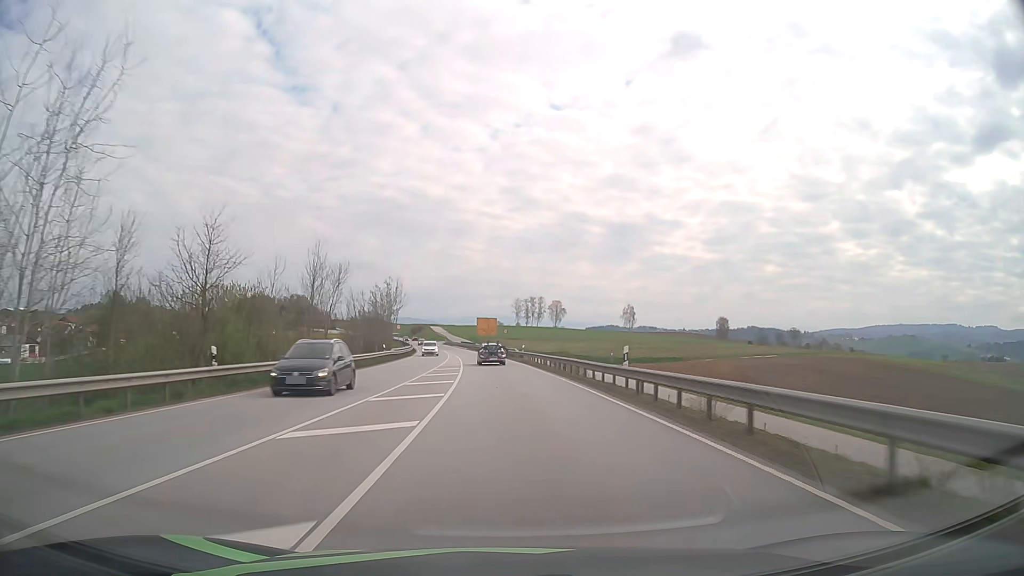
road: primary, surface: asphalt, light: Day
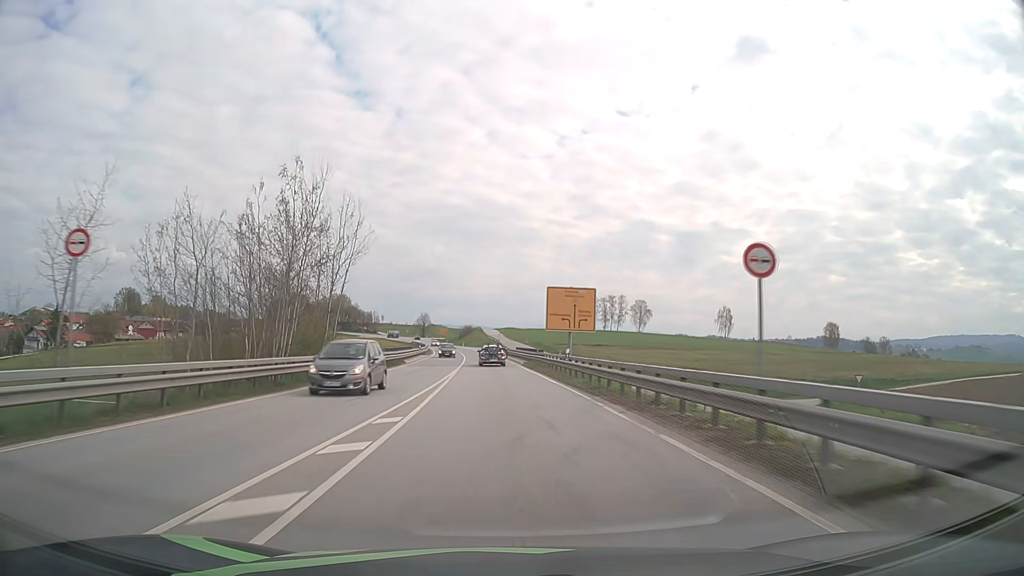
(-3.1, +68.5) m; -6°
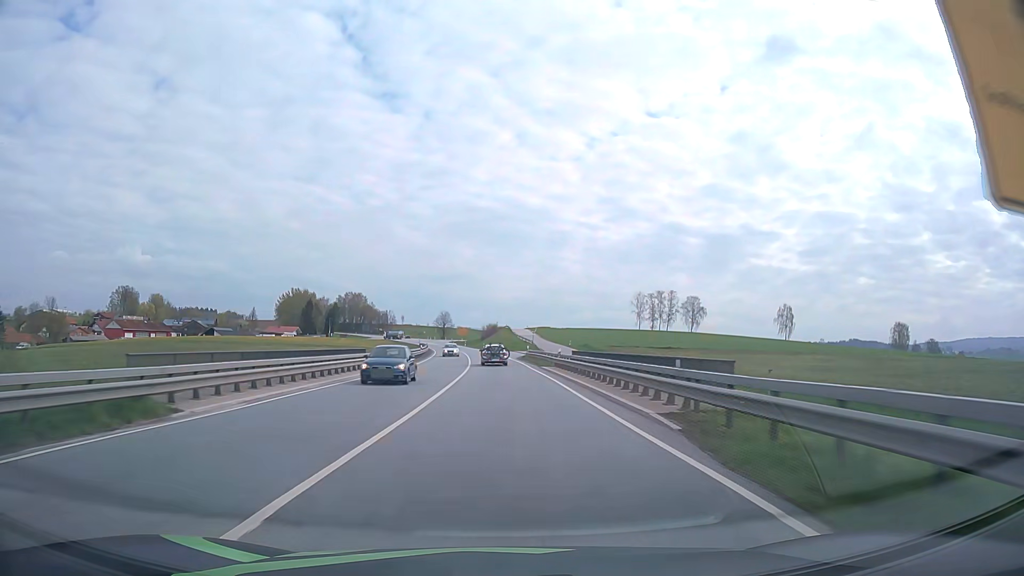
(-1.0, +42.2) m; -2°
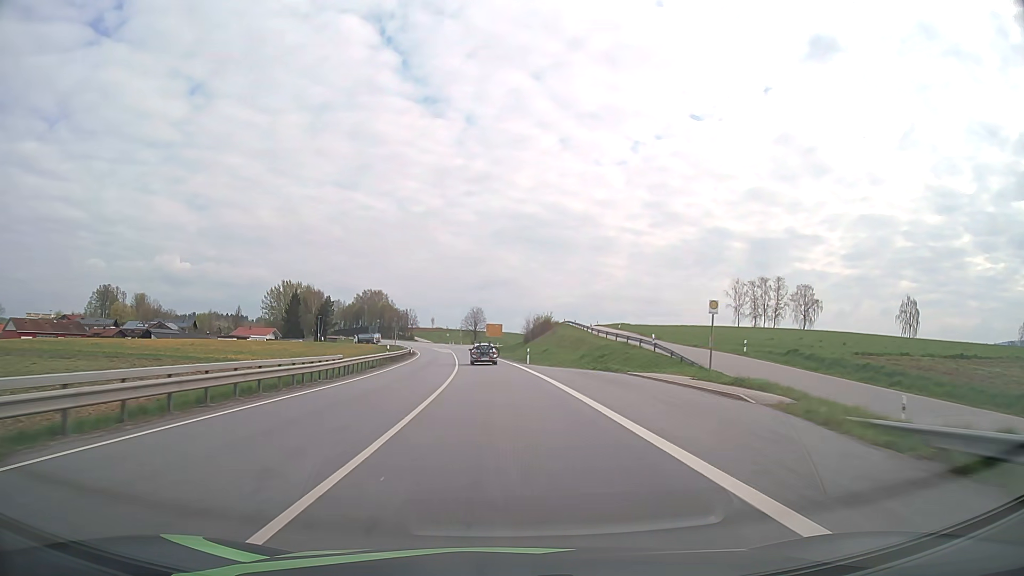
(-2.3, +71.2) m; -4°
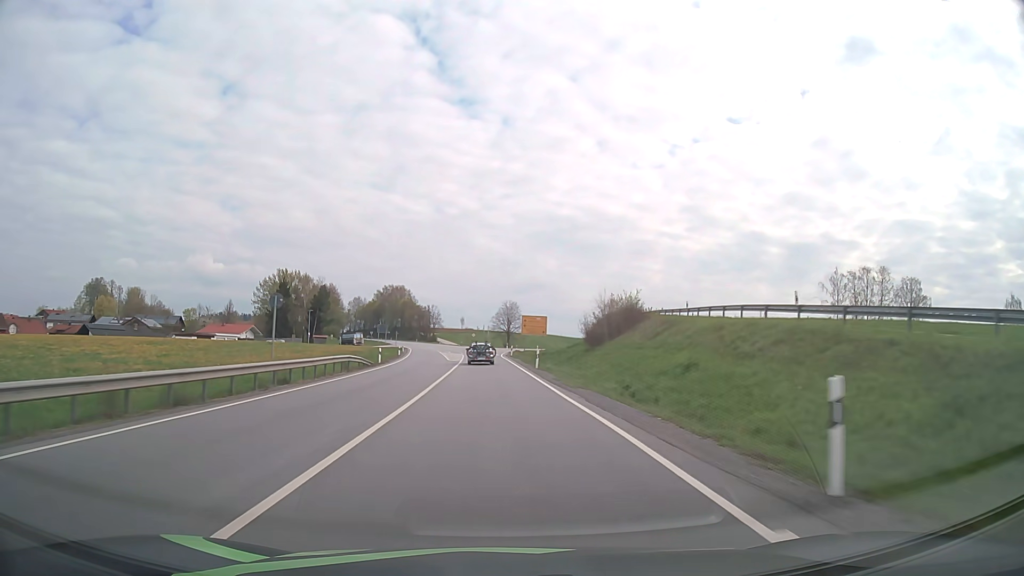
(-1.1, +42.9) m; -3°
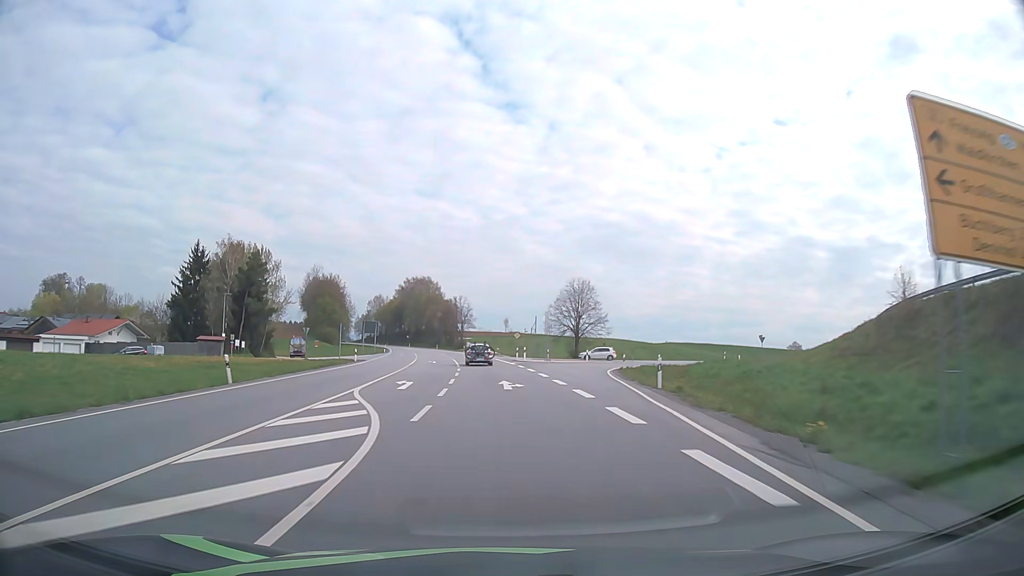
(-2.8, +71.0) m; -4°
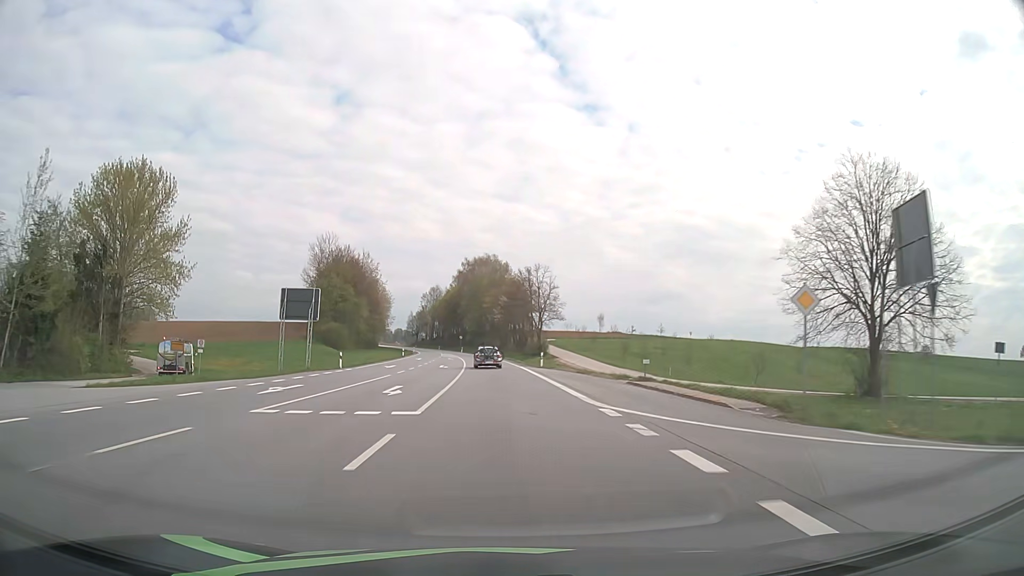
(-3.9, +70.3) m; -7°
(0, +10) (0, +20) (-1, +30) (-1, +40) (-2, +50) (-2, +60) (-3, +70) (-4, +80) (-5, +90) (-6, +100) m
